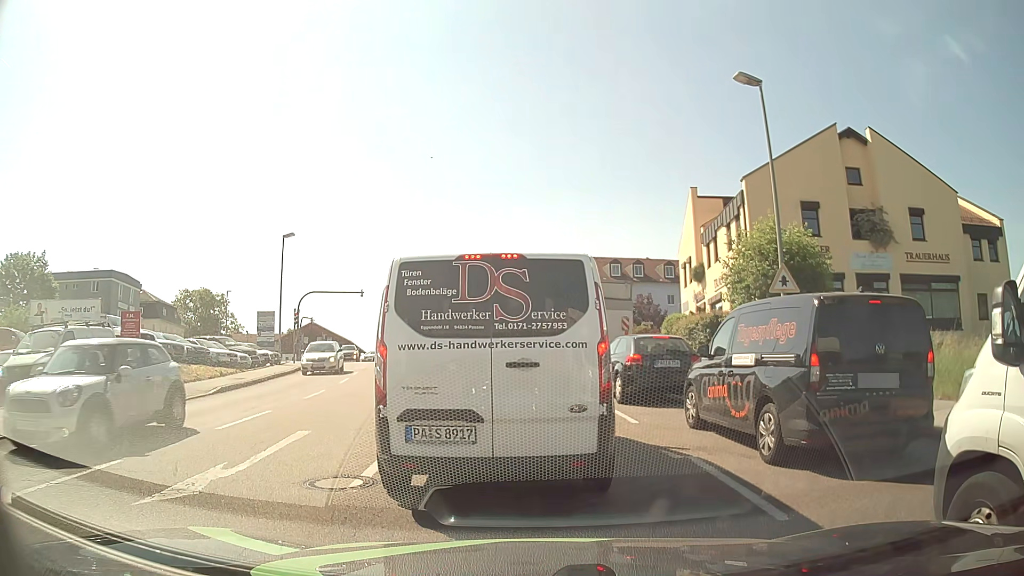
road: tertiary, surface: asphalt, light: Day
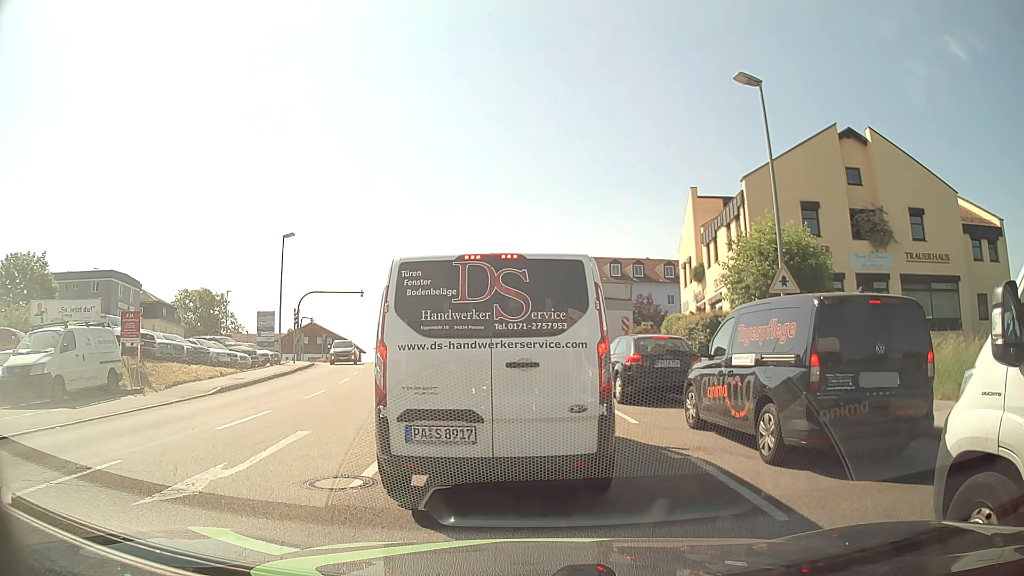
(0.0, 0.0) m; 0°
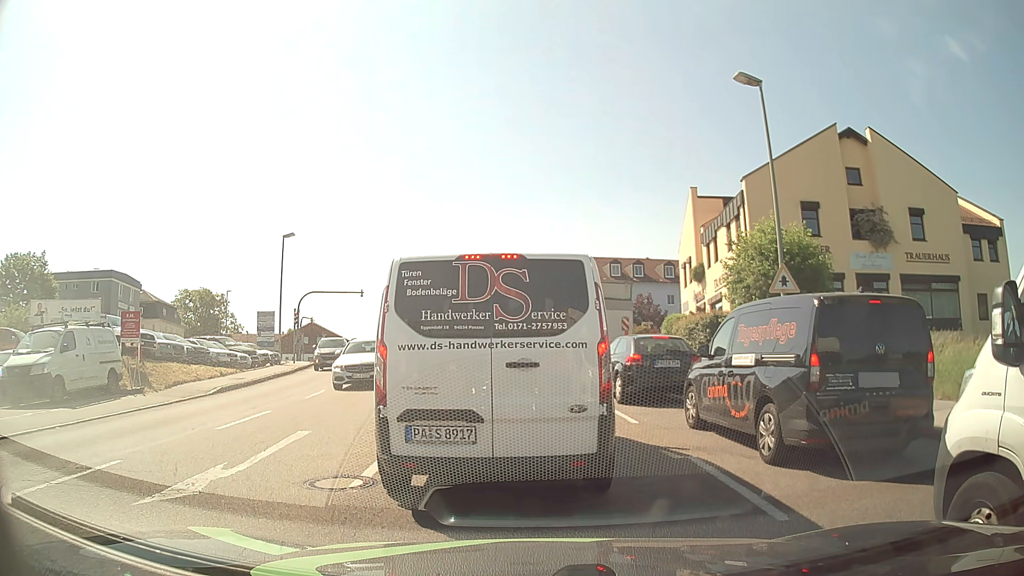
(0.0, 0.0) m; 0°
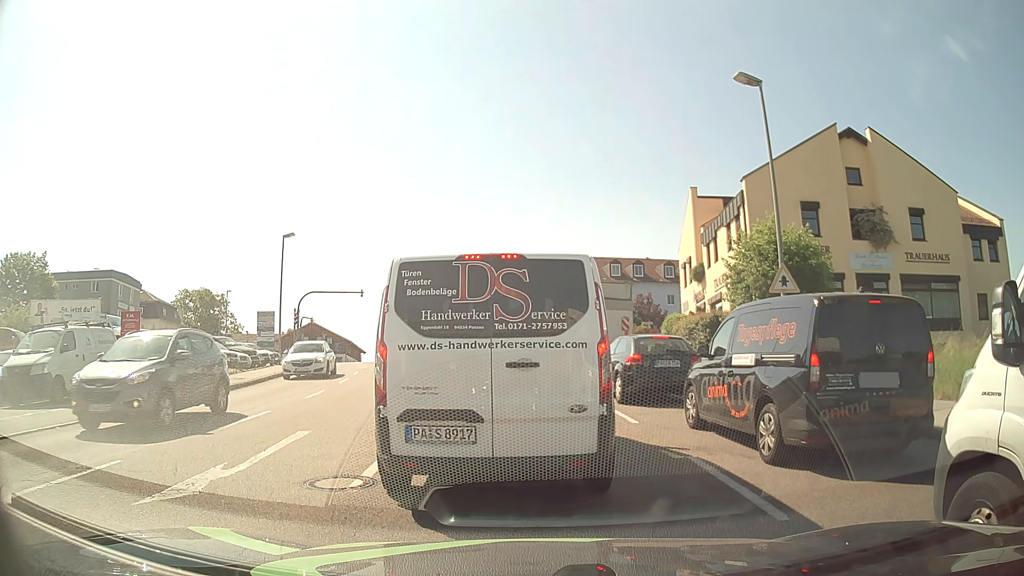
(0.0, 0.0) m; 0°
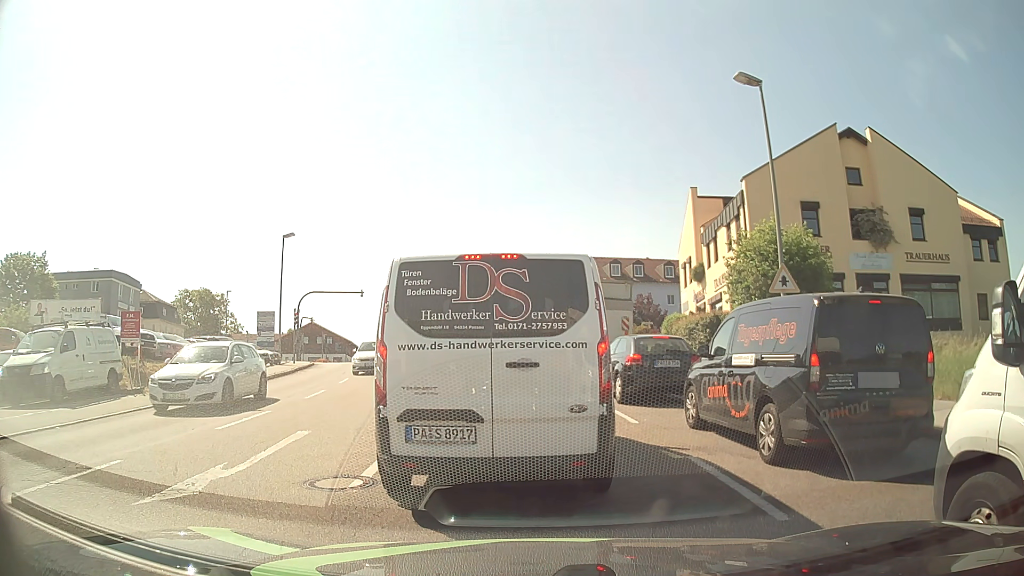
(0.0, 0.0) m; 0°
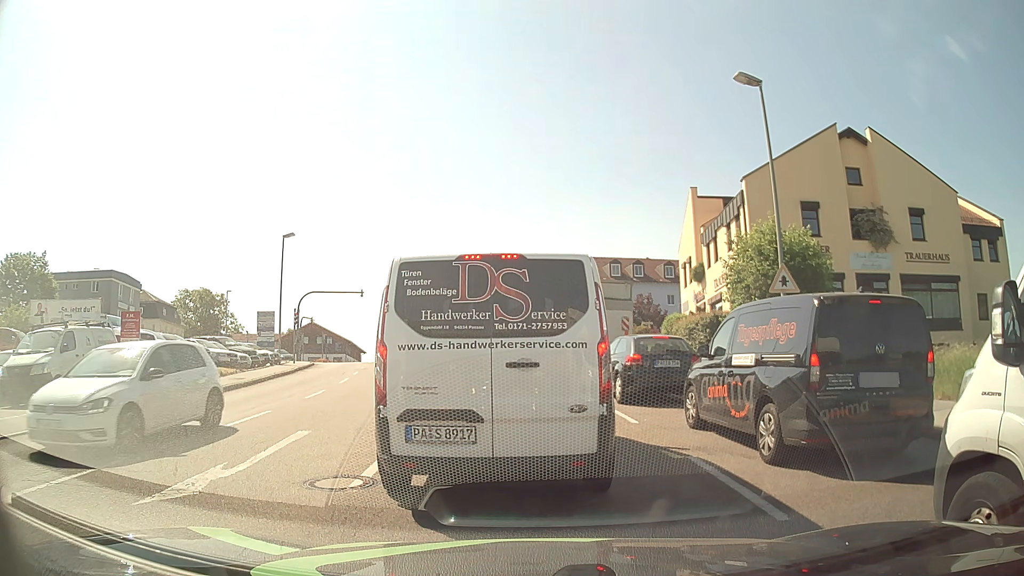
(0.0, 0.0) m; 0°
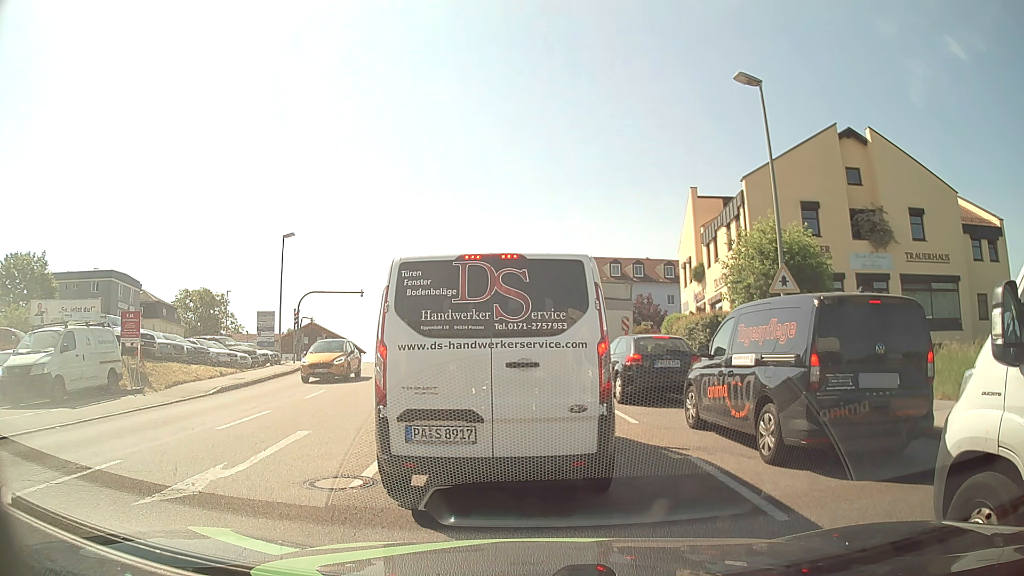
(0.0, 0.0) m; 0°
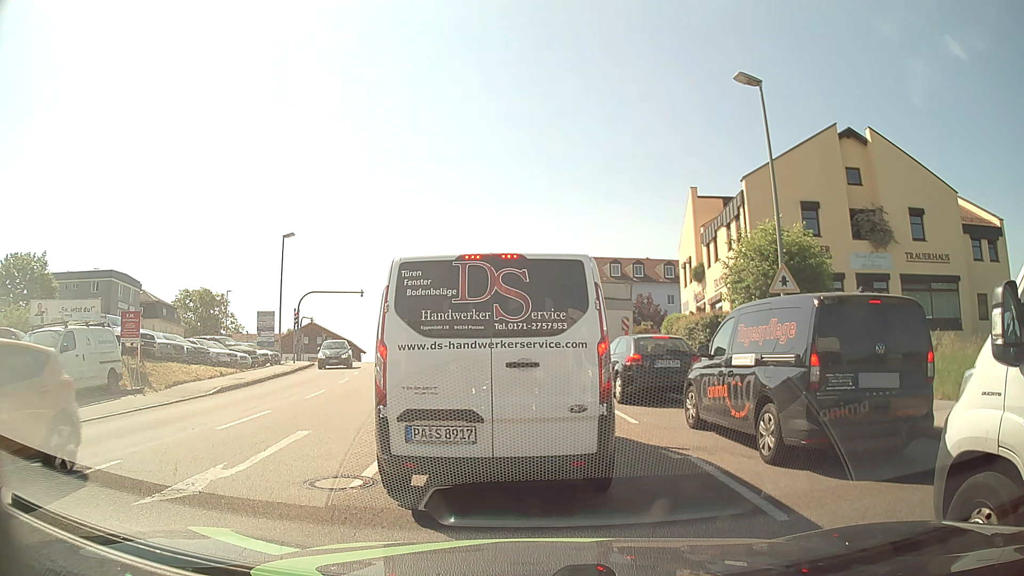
(0.0, 0.0) m; 0°
